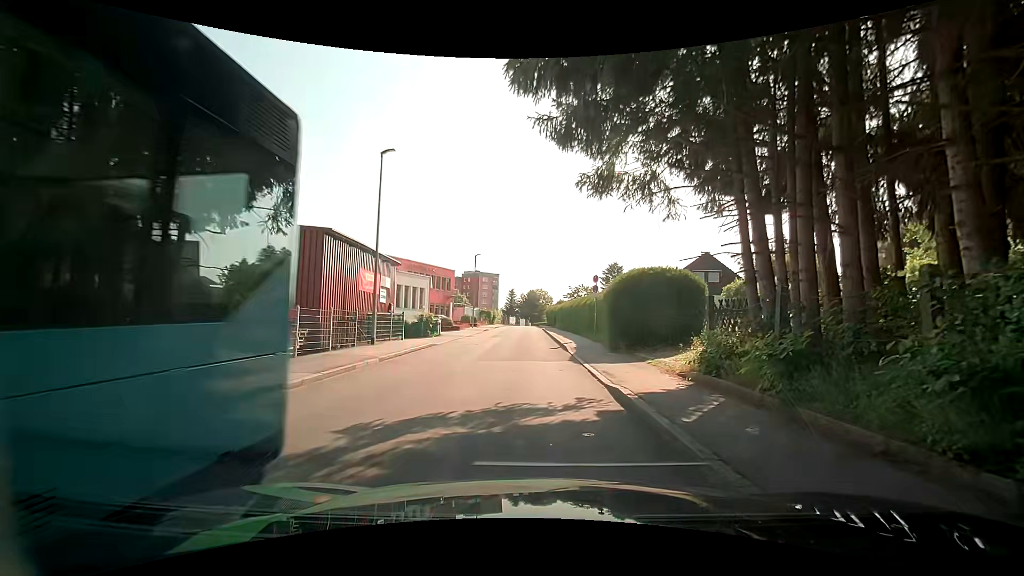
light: Day
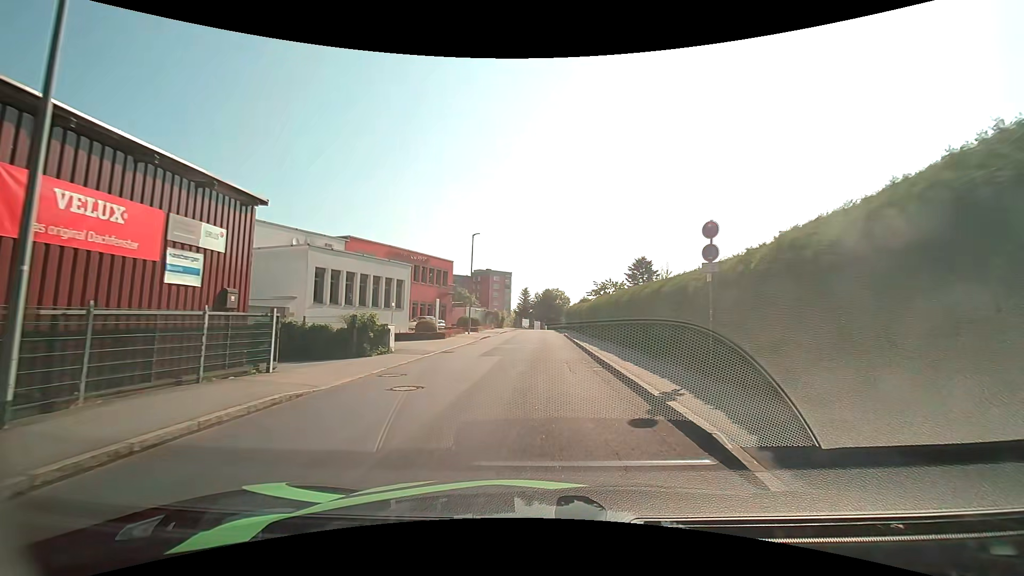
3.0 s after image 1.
(-0.5, +15.7) m; -1°
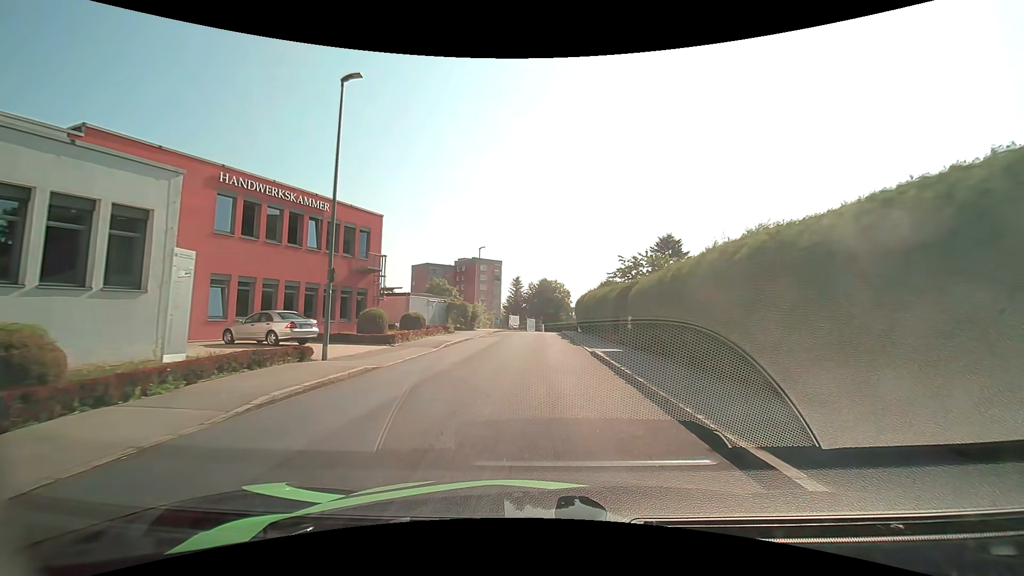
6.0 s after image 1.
(+0.2, +26.9) m; 0°
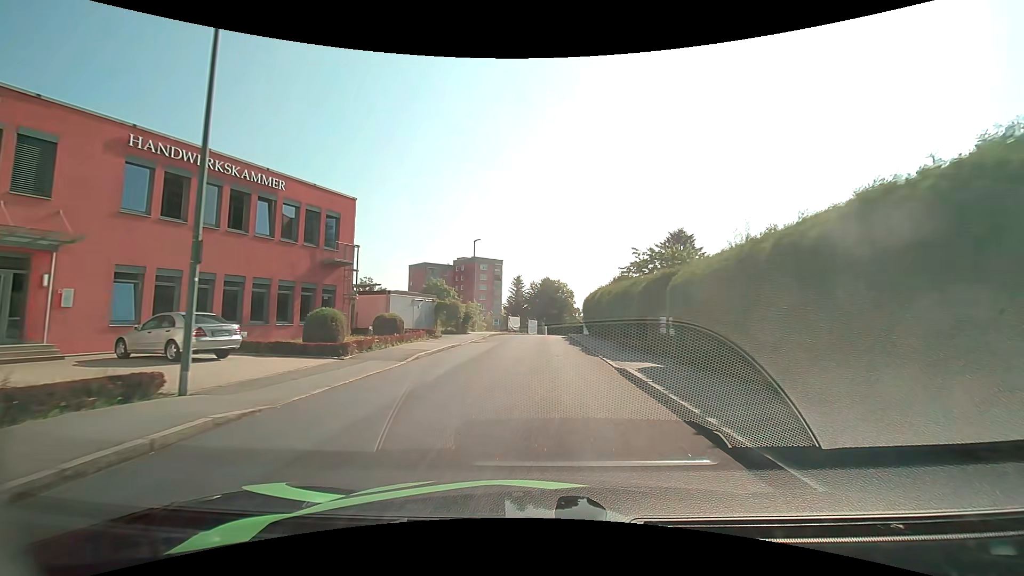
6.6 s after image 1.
(0.0, +5.7) m; 0°
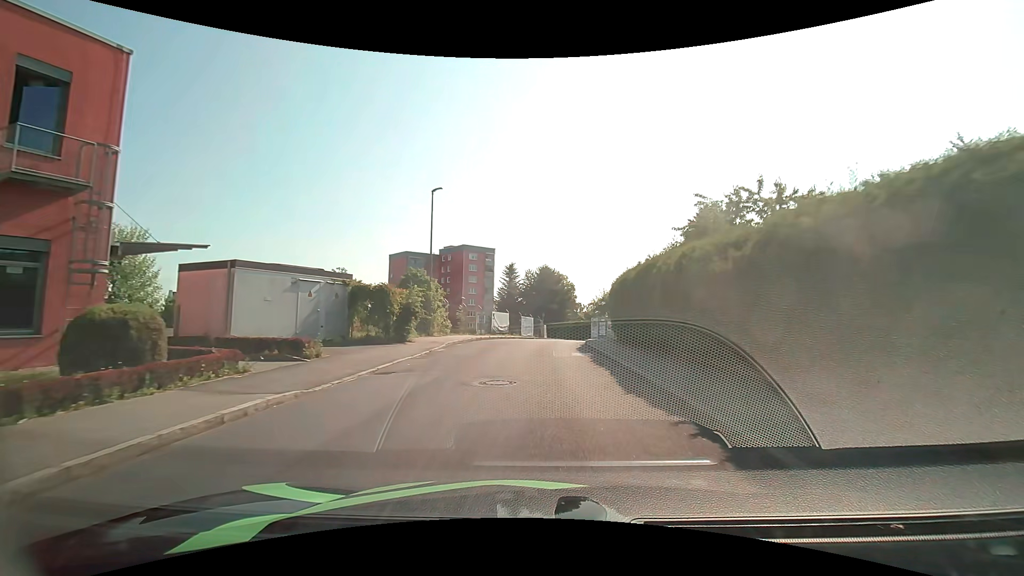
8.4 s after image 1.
(0.0, +16.7) m; 0°
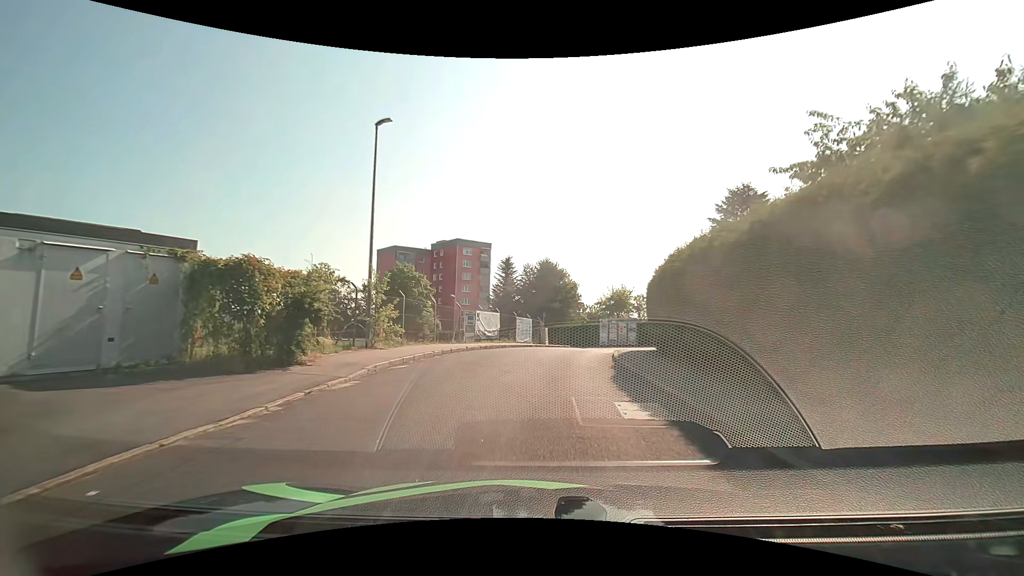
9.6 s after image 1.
(0.0, +9.7) m; -1°
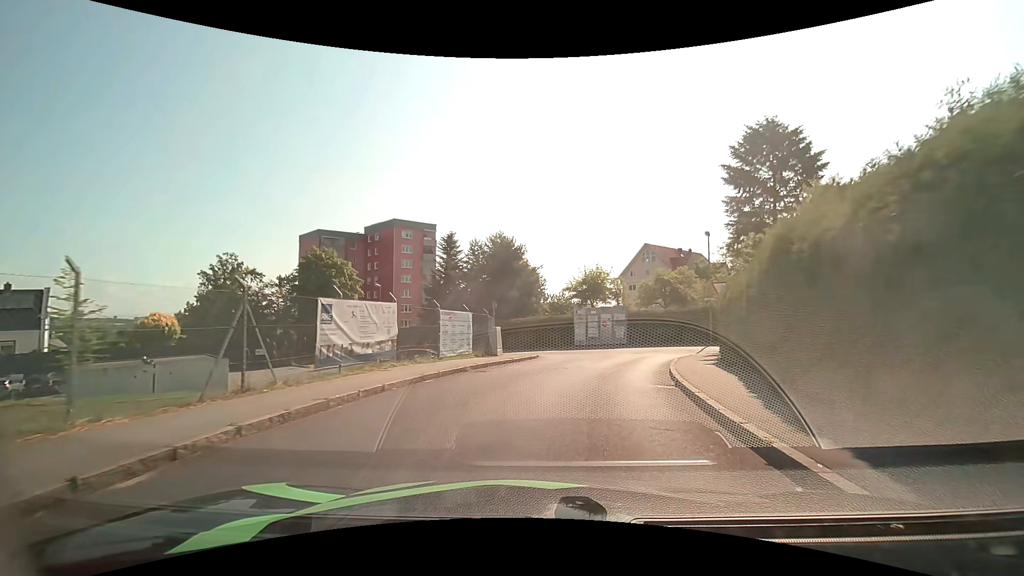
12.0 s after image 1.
(+0.7, +16.6) m; +6°
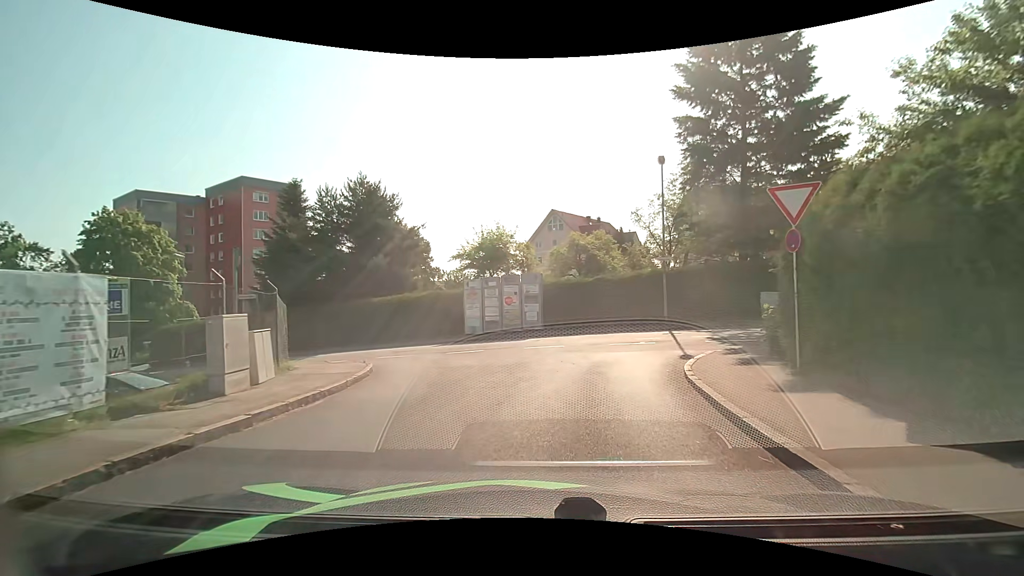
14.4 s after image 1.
(+1.3, +14.1) m; +11°
